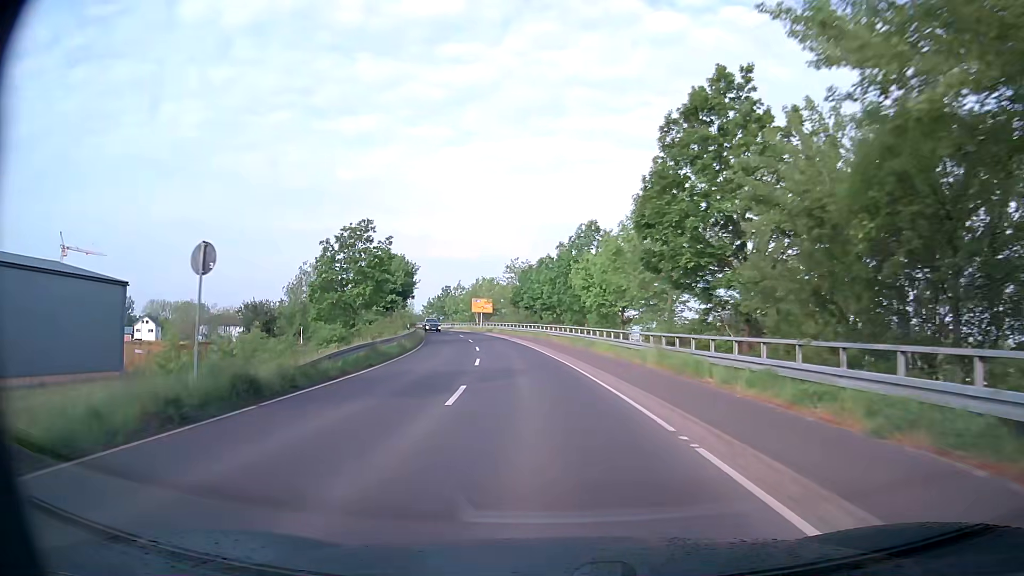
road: tertiary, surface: asphalt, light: Day
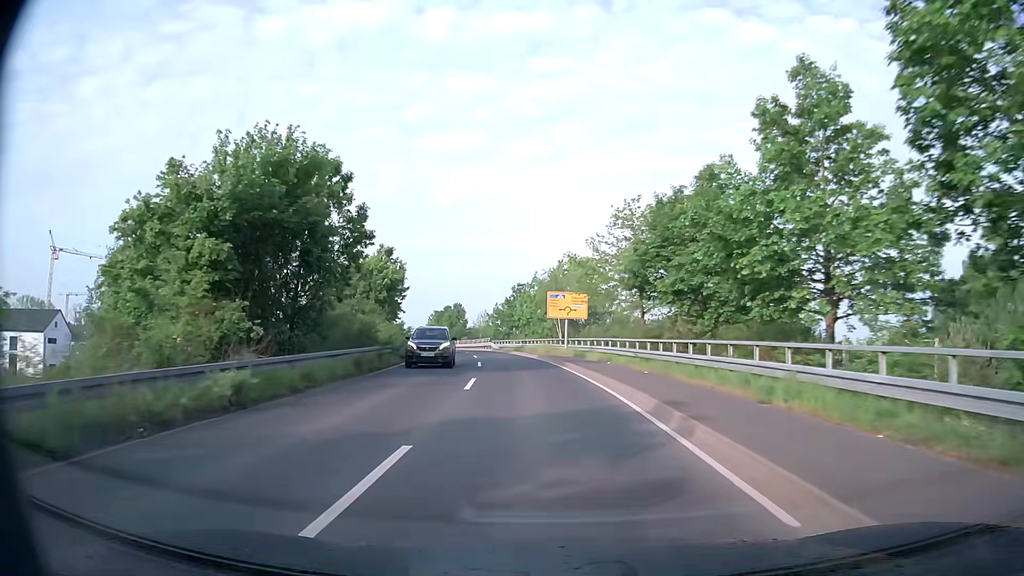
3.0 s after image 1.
(-3.8, +44.6) m; -9°
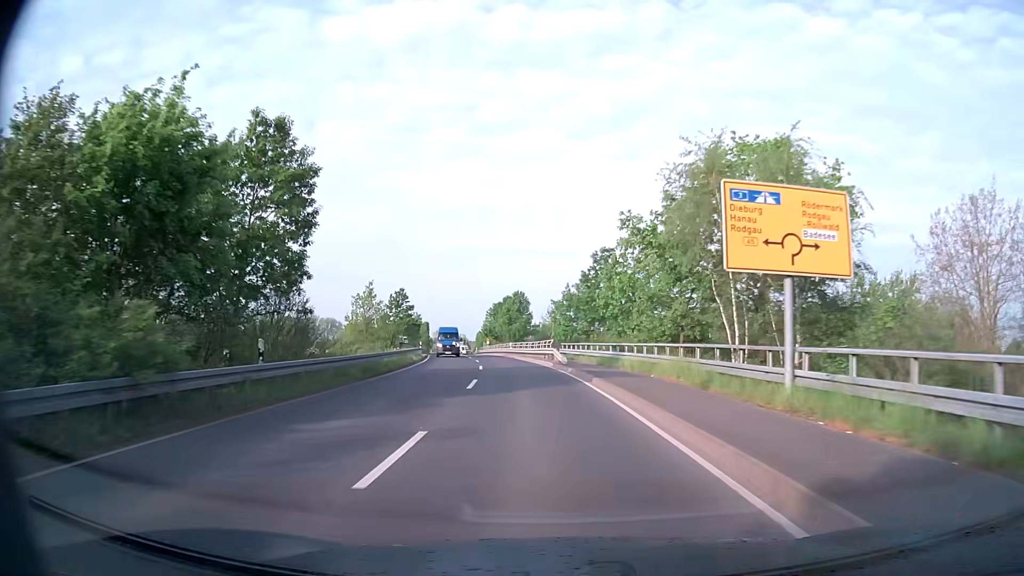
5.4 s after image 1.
(-1.9, +34.6) m; -7°
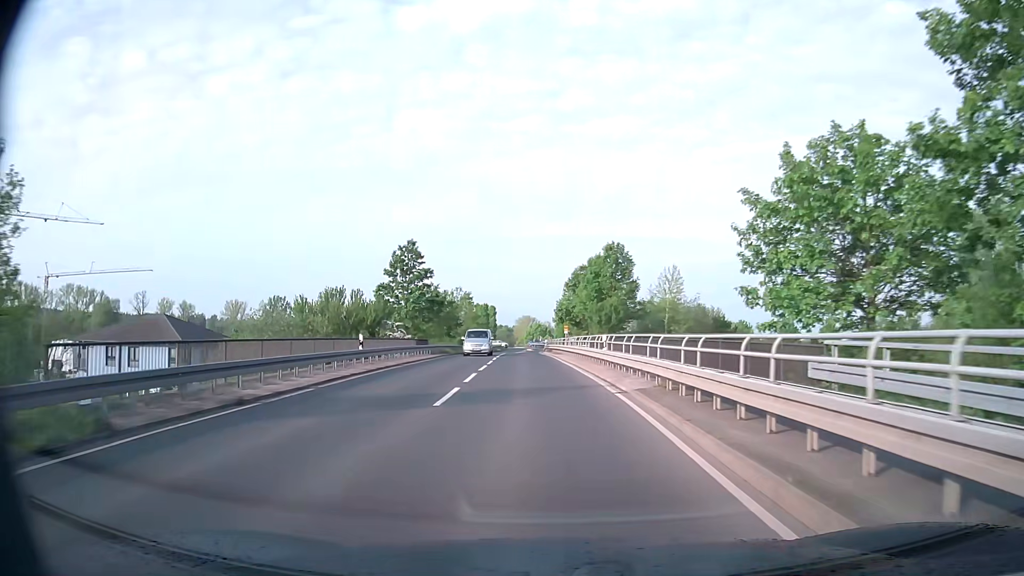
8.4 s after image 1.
(-2.6, +42.3) m; -7°
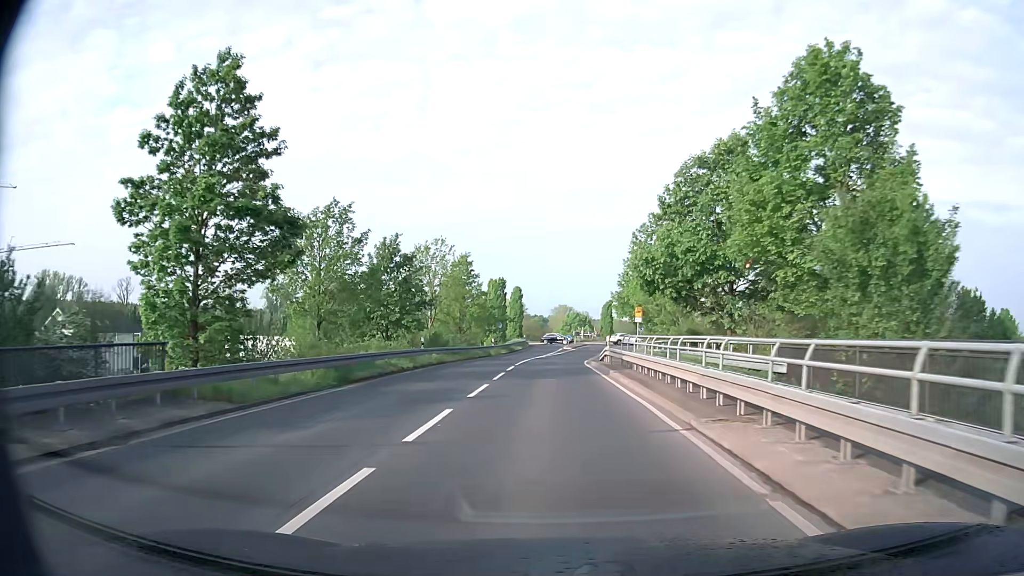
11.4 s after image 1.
(-1.8, +40.2) m; -4°
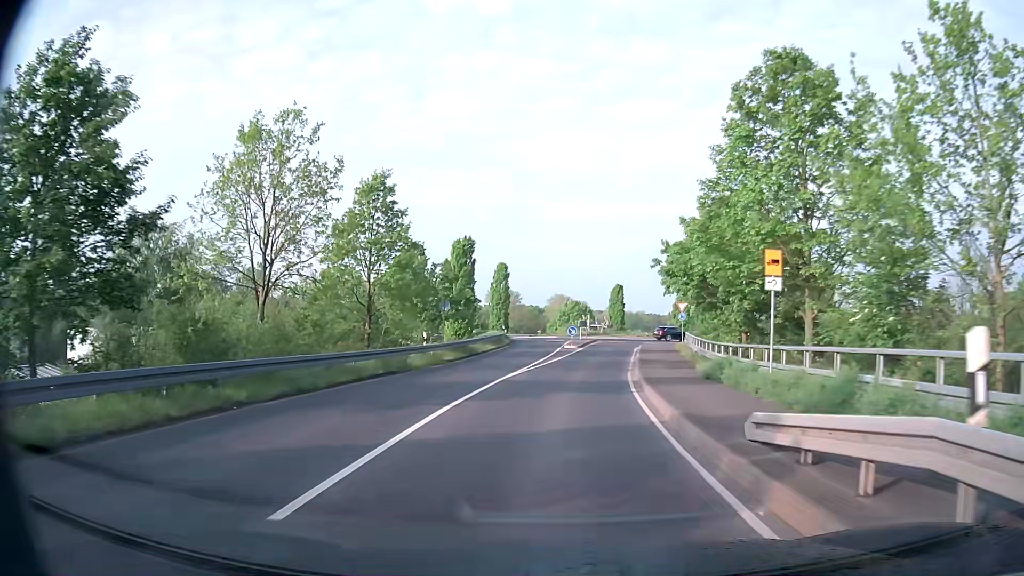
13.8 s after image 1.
(+0.1, +28.2) m; 0°
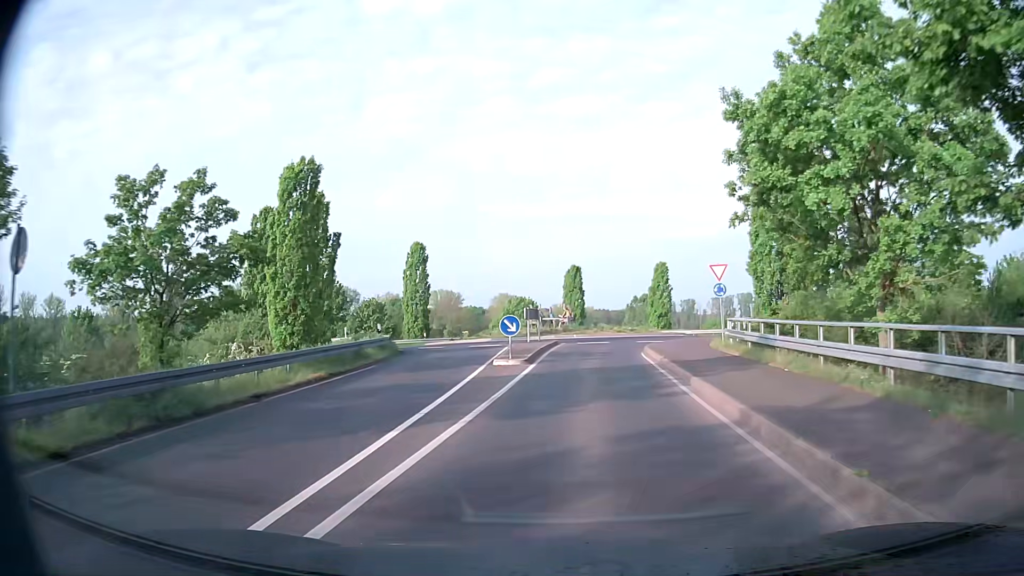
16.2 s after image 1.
(+0.9, +25.1) m; +4°
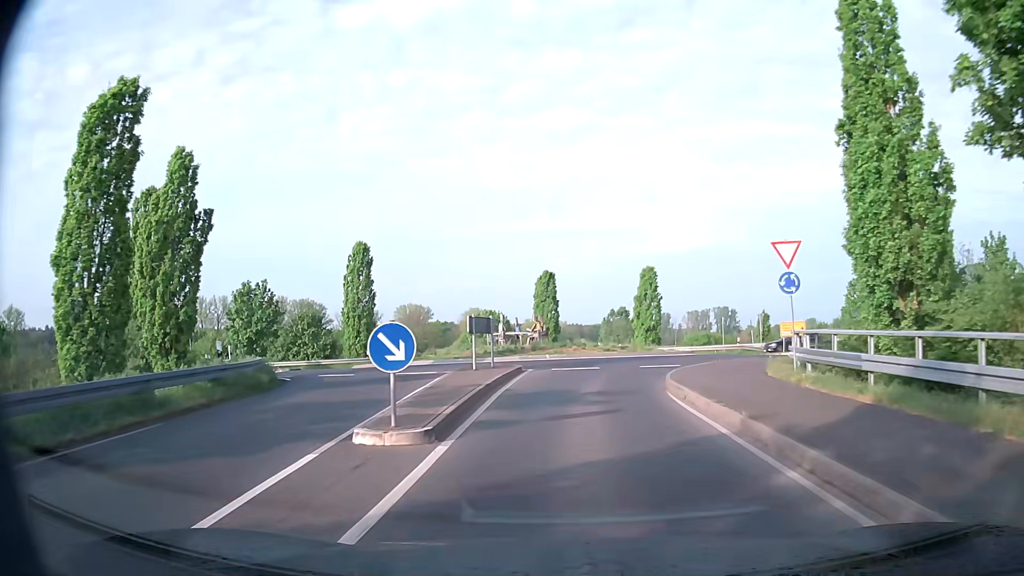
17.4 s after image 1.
(+0.3, +11.4) m; +2°
(0, +10) (+1, +20) (+5, +29) (+11, +37) (+19, +43) (+28, +47) (+38, +49) (+48, +49) (+58, +48) (+68, +47) m
